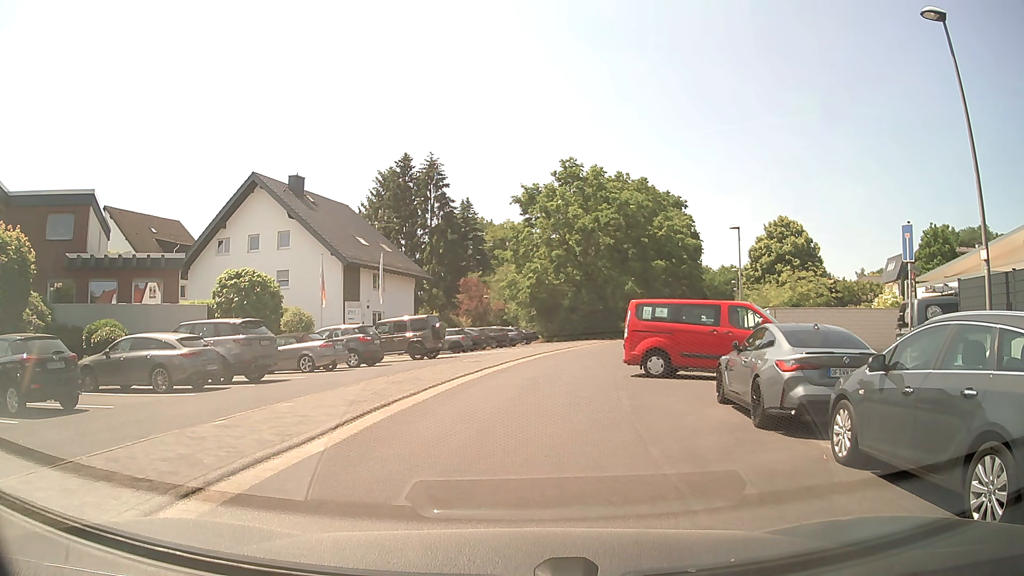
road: residential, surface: asphalt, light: Day
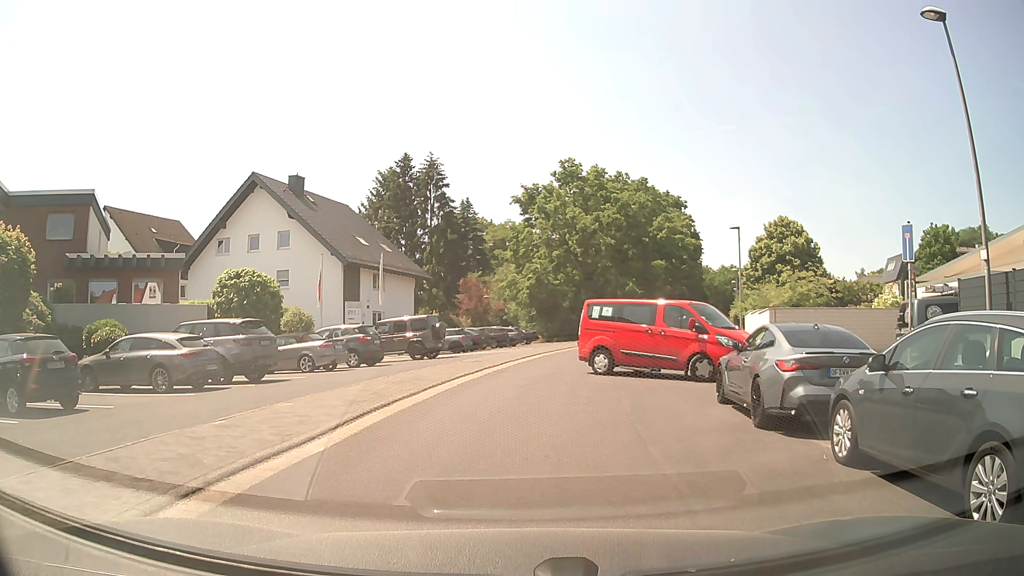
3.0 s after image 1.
(0.0, 0.0) m; 0°
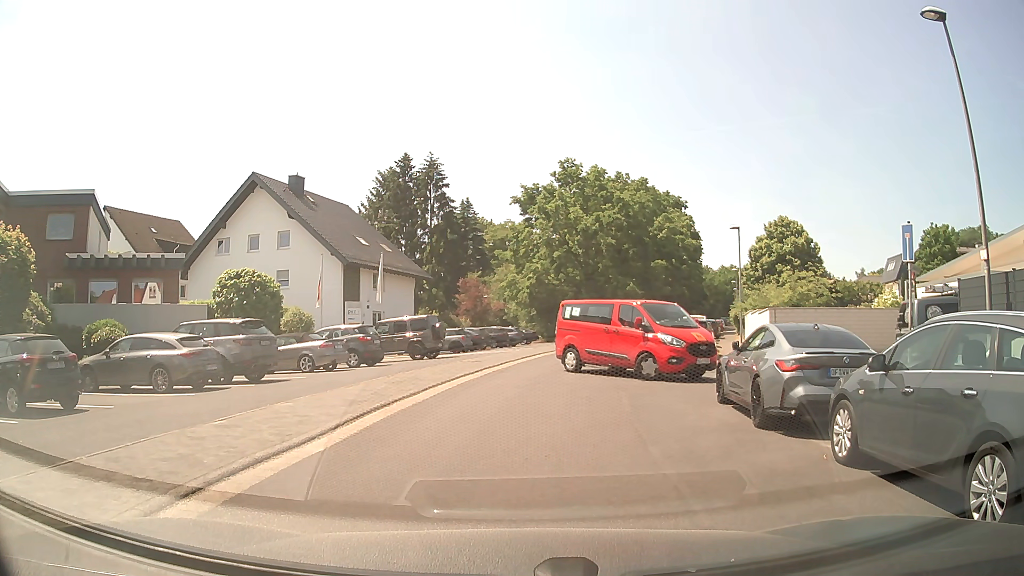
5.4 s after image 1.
(0.0, 0.0) m; 0°
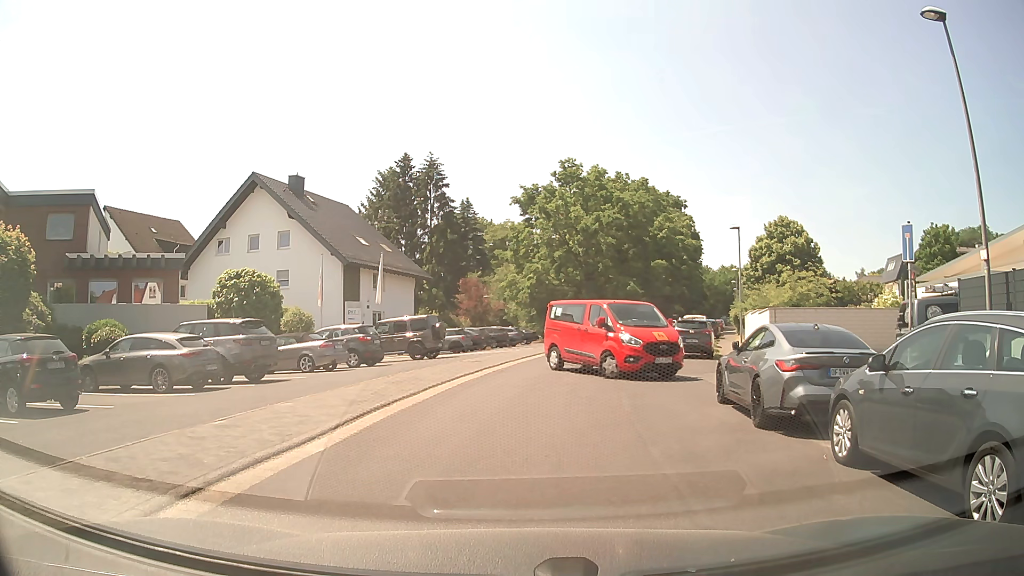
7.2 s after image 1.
(0.0, 0.0) m; 0°
